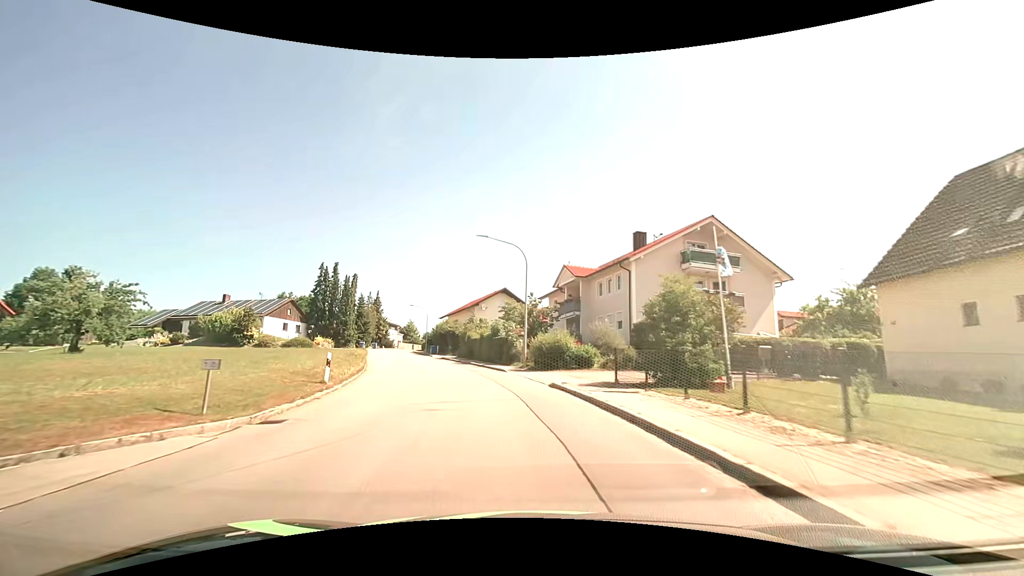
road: tertiary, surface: asphalt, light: Day
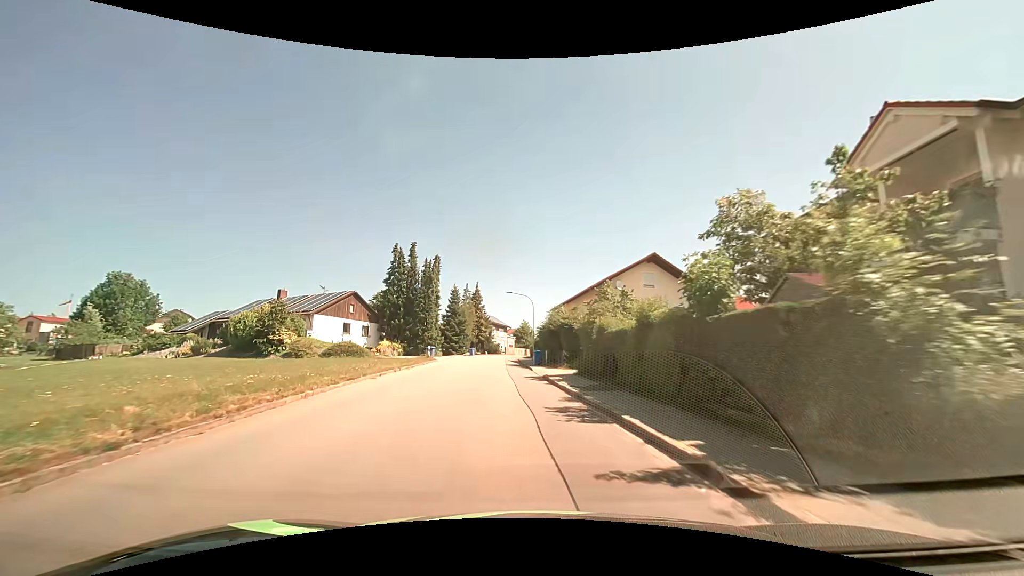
(-3.1, +26.0) m; -14°
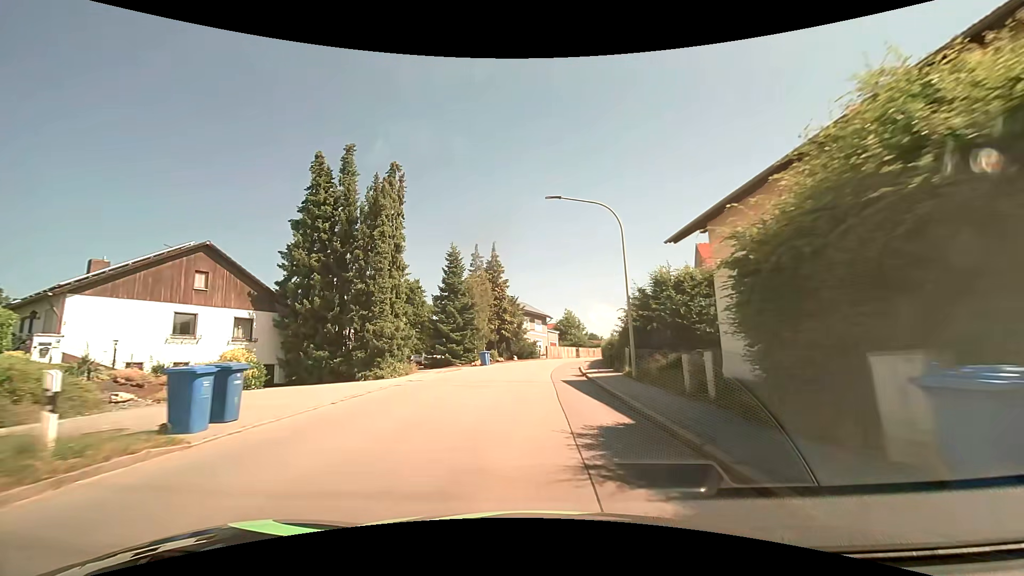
(-2.4, +34.0) m; -5°
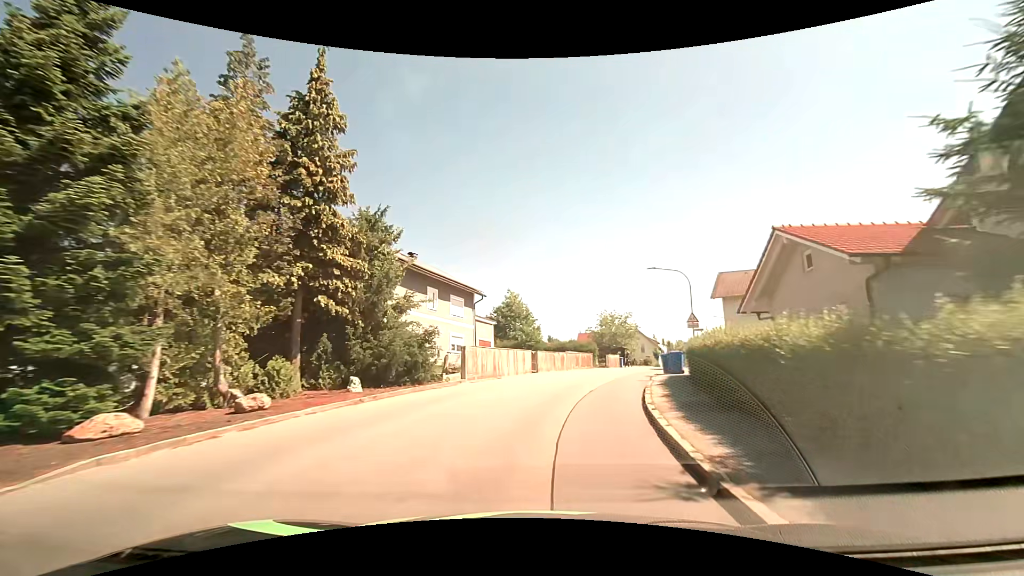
(+1.5, +33.9) m; +7°
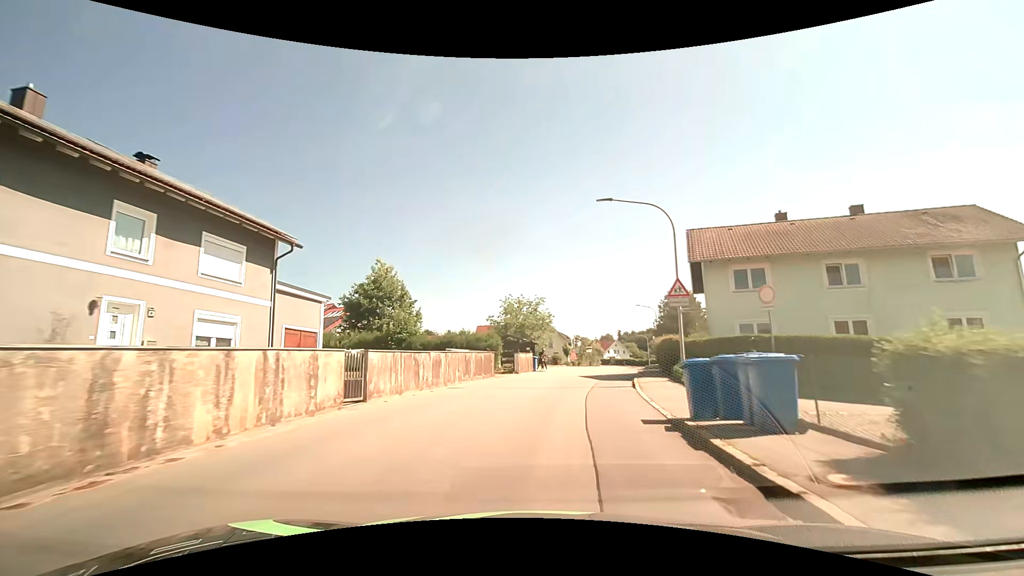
(+1.6, +17.3) m; +11°
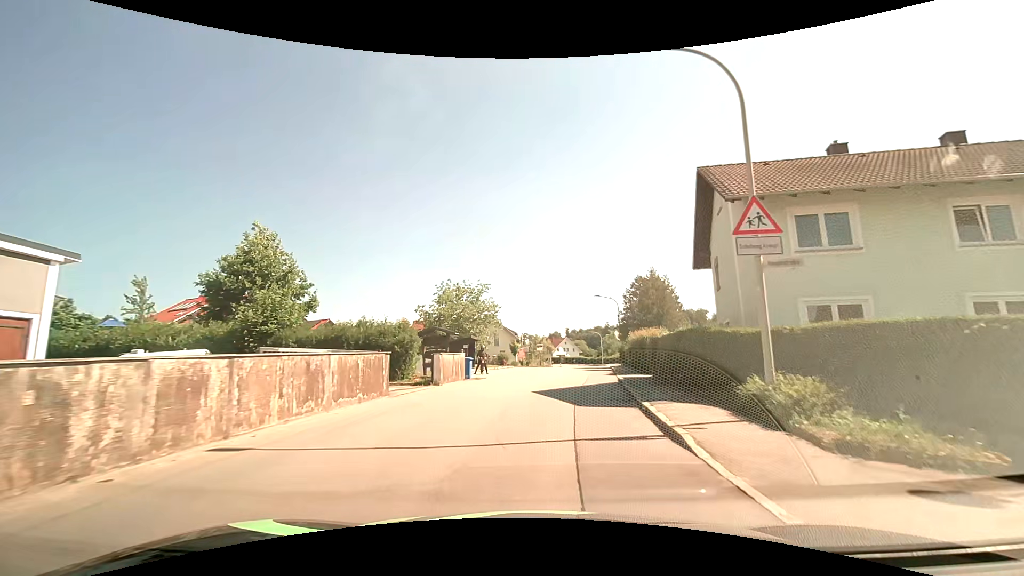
(+0.5, +10.7) m; +6°
